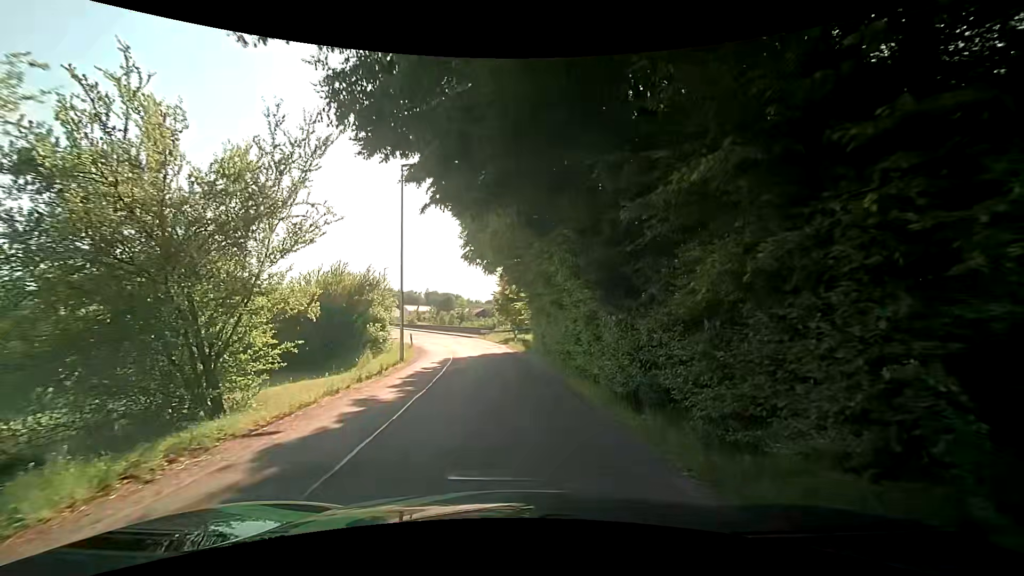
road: residential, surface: asphalt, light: Day
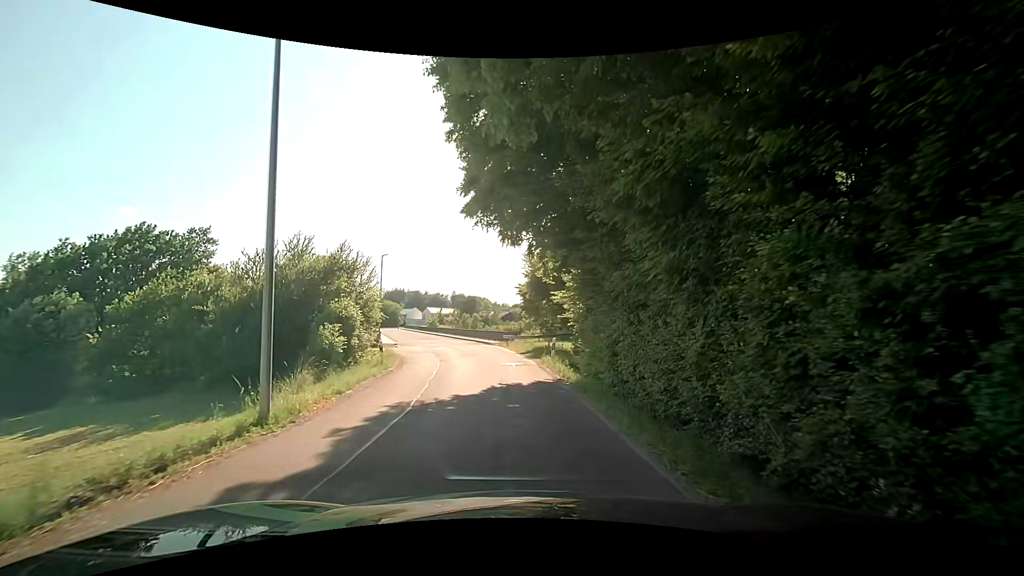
(-0.3, +12.6) m; -4°
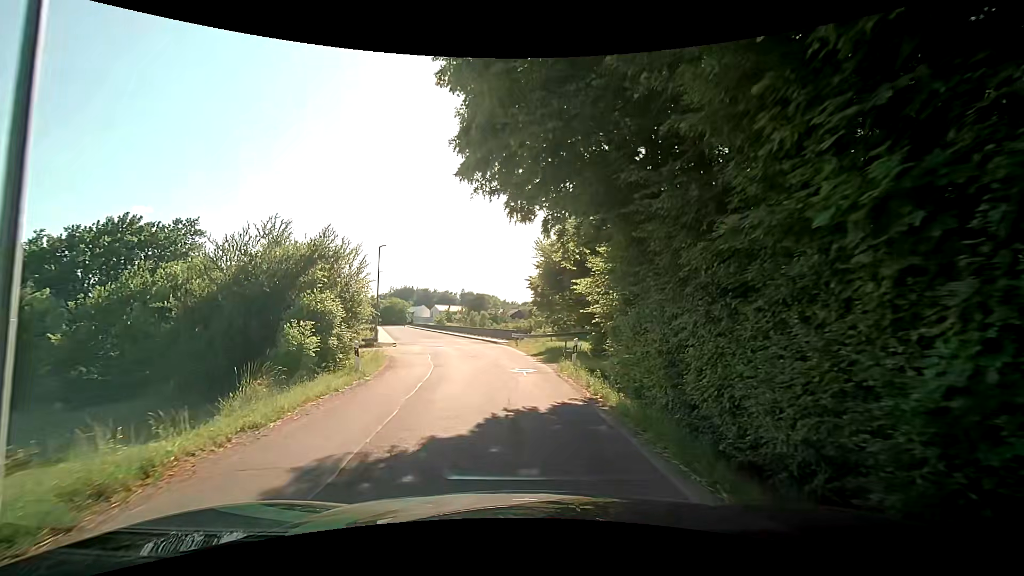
(0.0, +4.1) m; -1°
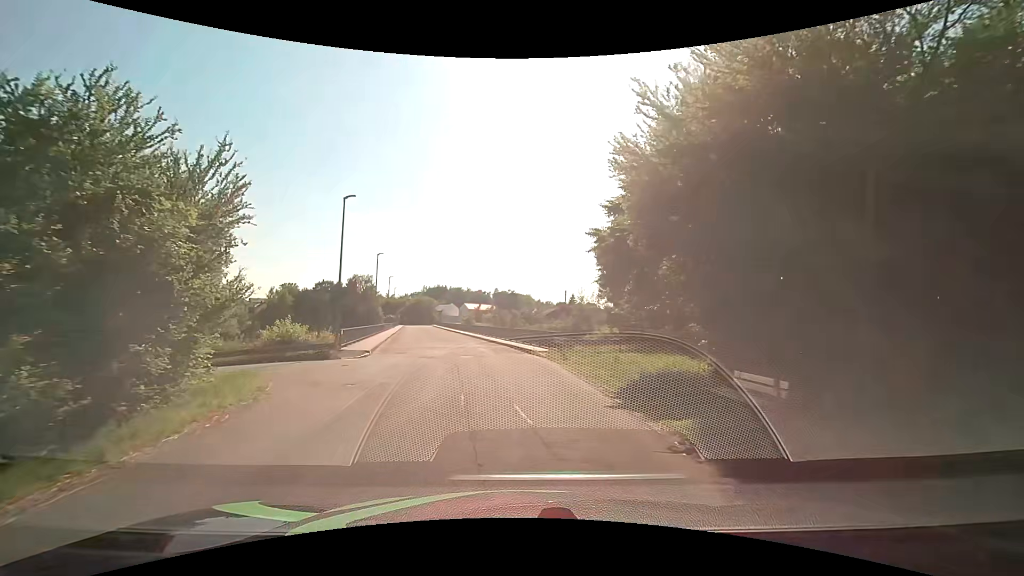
(-0.2, +16.2) m; -1°
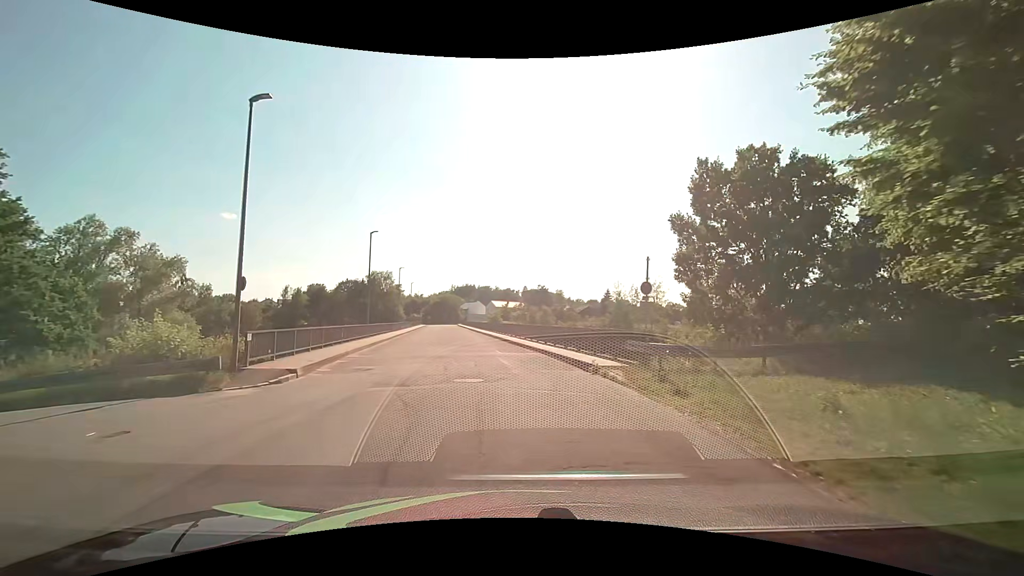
(-0.7, +11.9) m; -4°
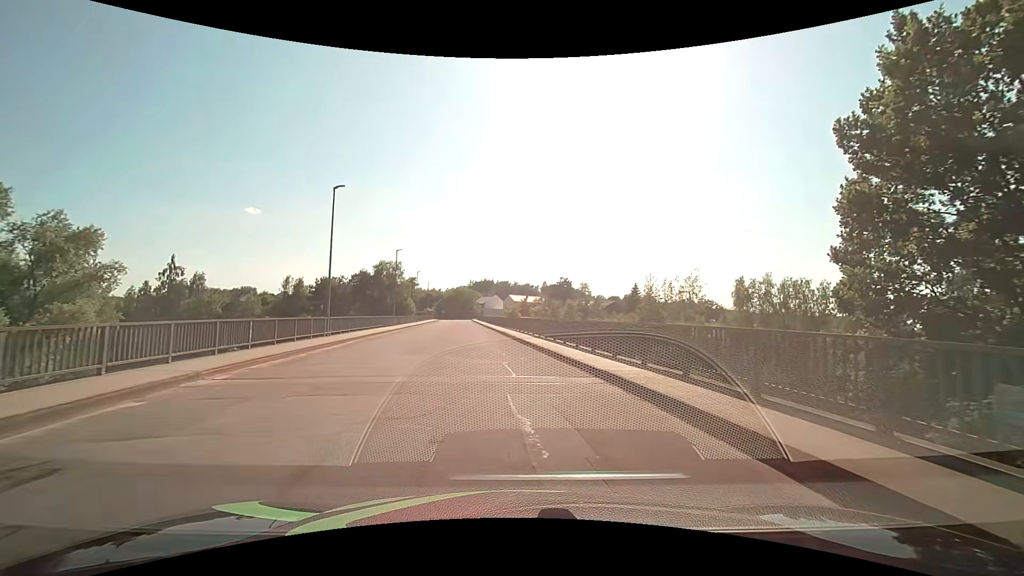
(-0.5, +11.9) m; -3°
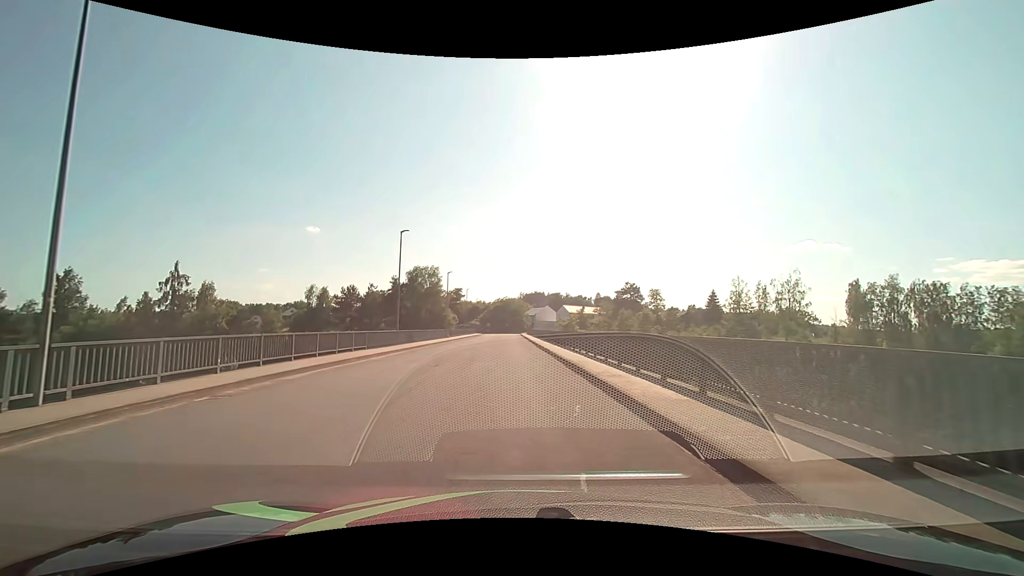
(-1.0, +19.2) m; -6°
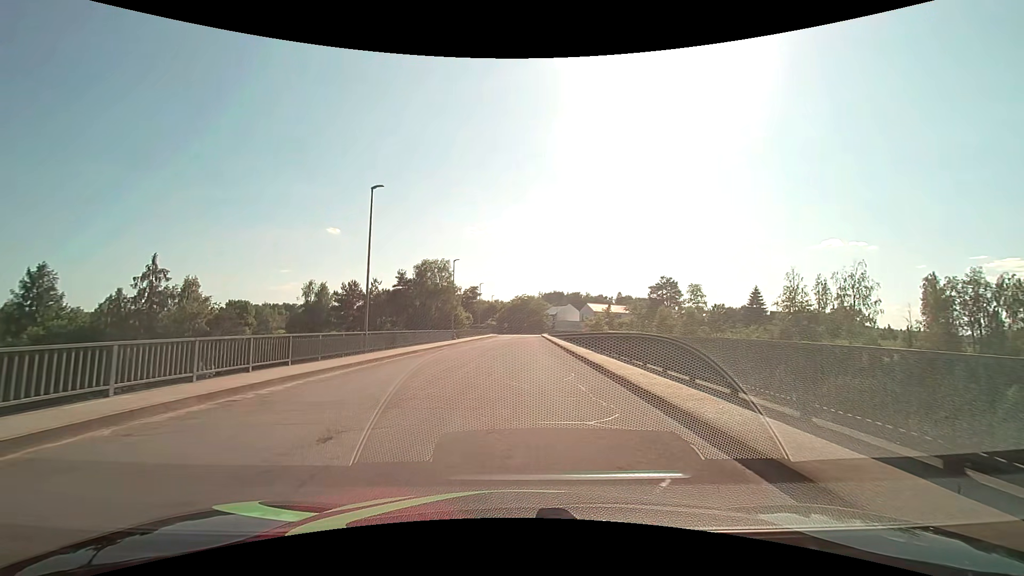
(-0.3, +11.7) m; -2°
(0, +10) (0, +20) (0, +30) (+1, +40) (+1, +50) (+2, +60) (+2, +70) (+2, +80) (+2, +90) (+3, +100) m
